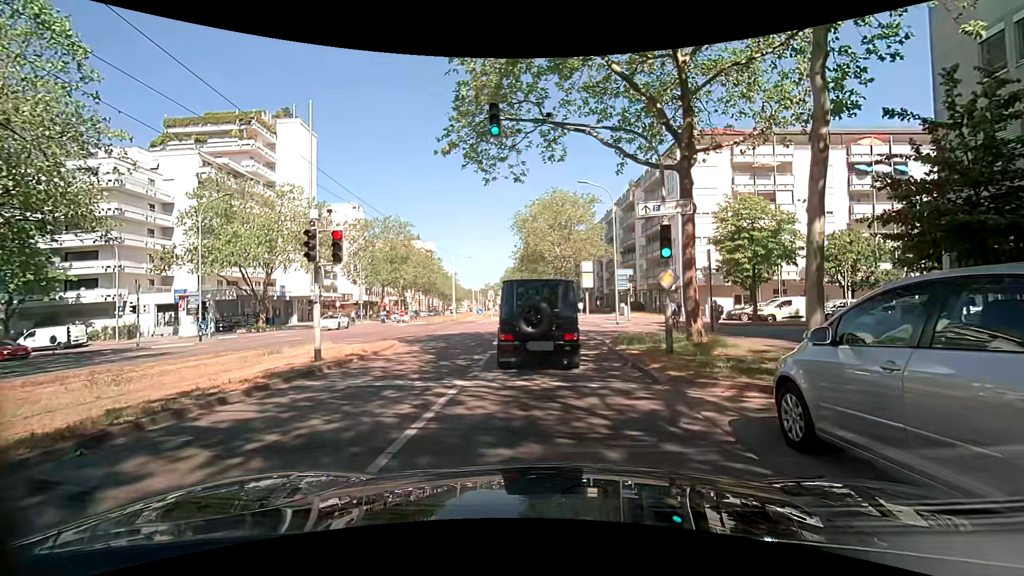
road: tertiary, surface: asphalt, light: Day
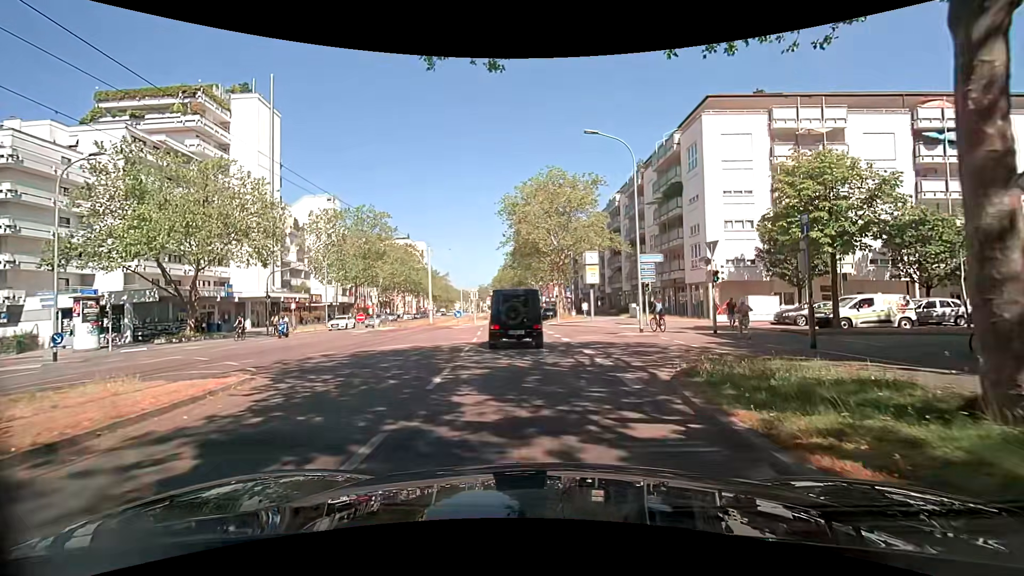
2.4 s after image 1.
(+0.3, +9.6) m; +2°
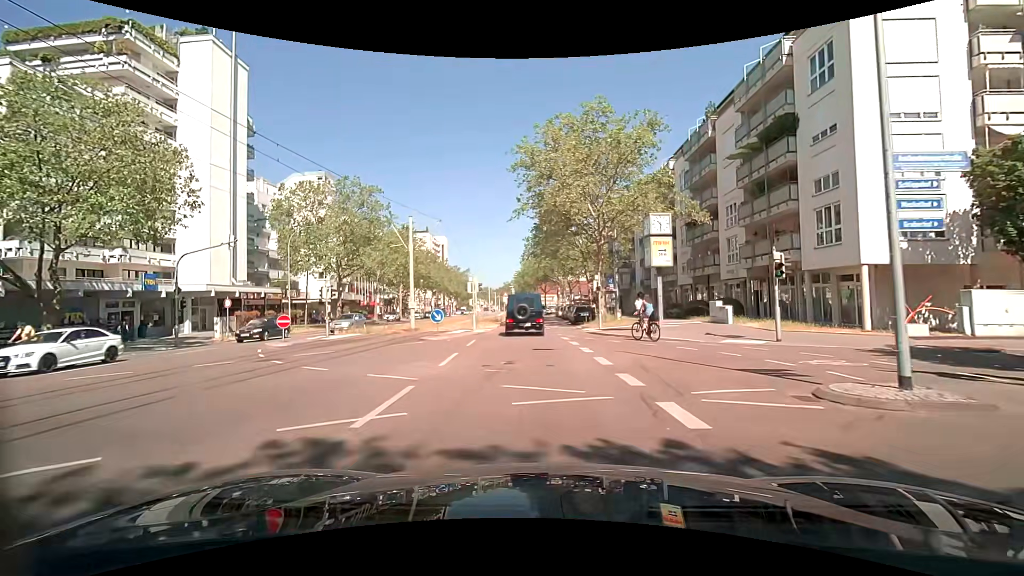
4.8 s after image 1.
(0.0, +14.9) m; -2°
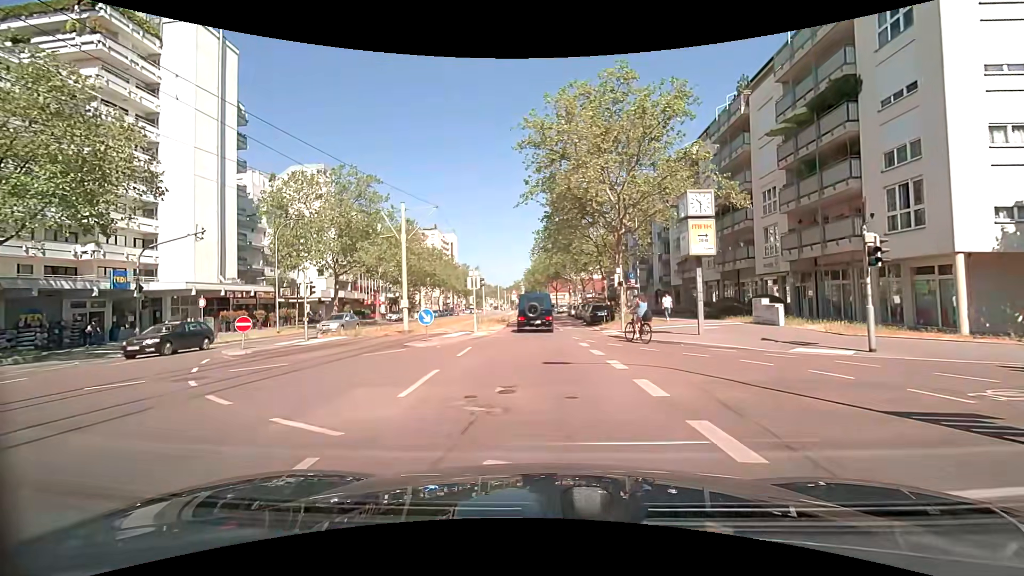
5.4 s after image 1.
(-0.1, +4.2) m; -1°
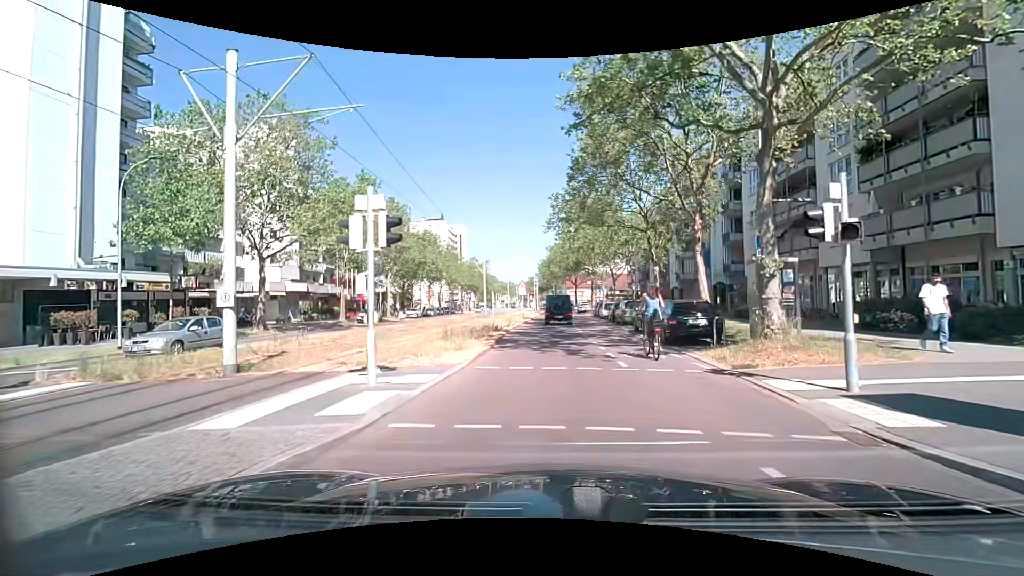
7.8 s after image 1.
(-0.5, +16.9) m; -2°
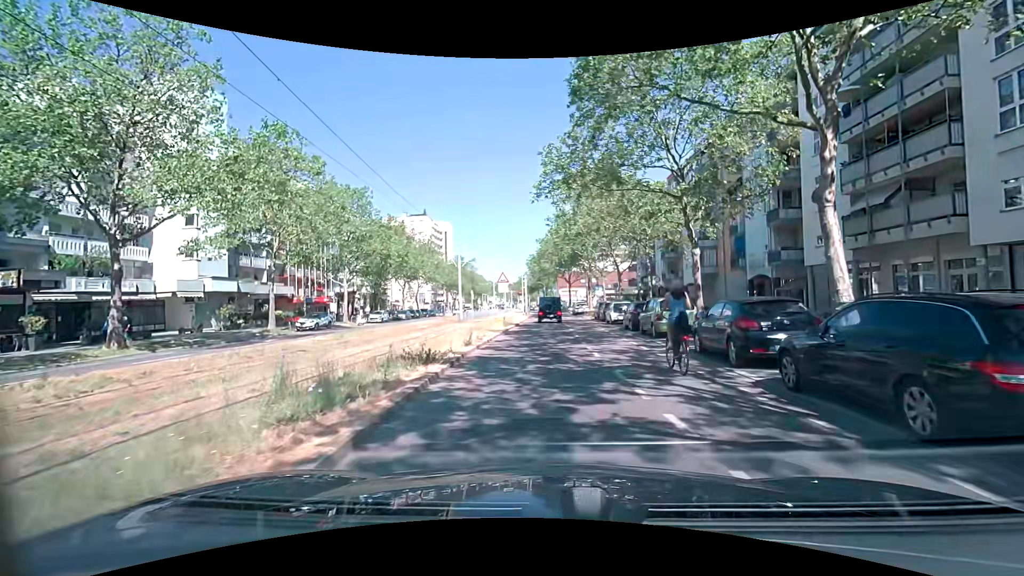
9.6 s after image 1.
(+0.1, +11.4) m; +1°
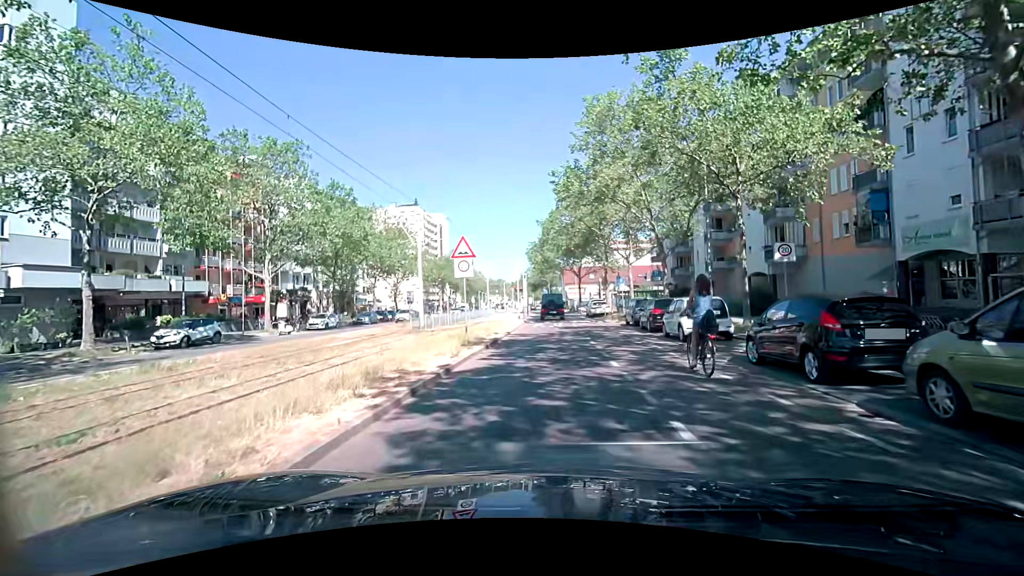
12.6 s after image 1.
(+0.2, +16.4) m; -1°
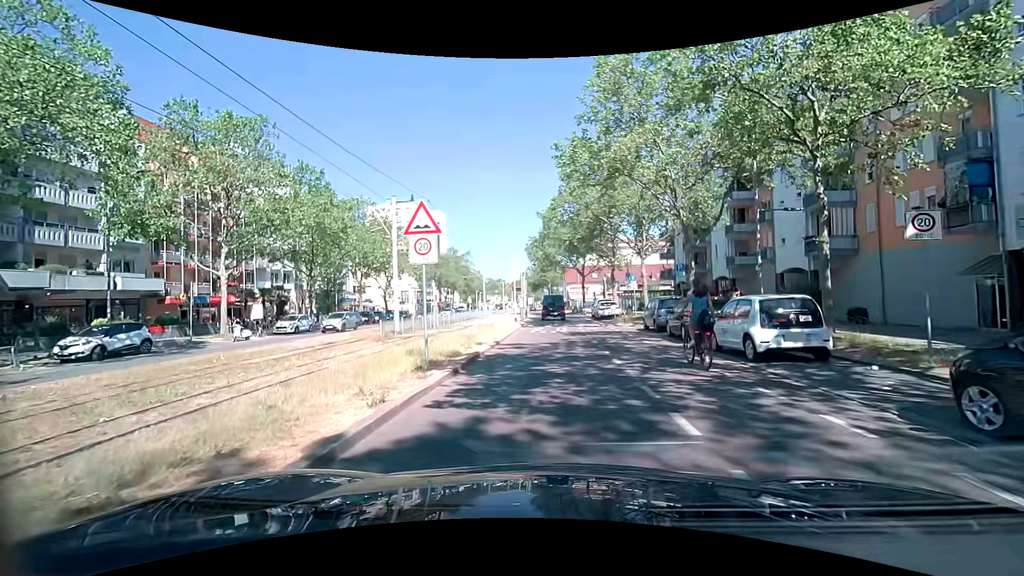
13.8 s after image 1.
(+0.1, +5.4) m; +1°
